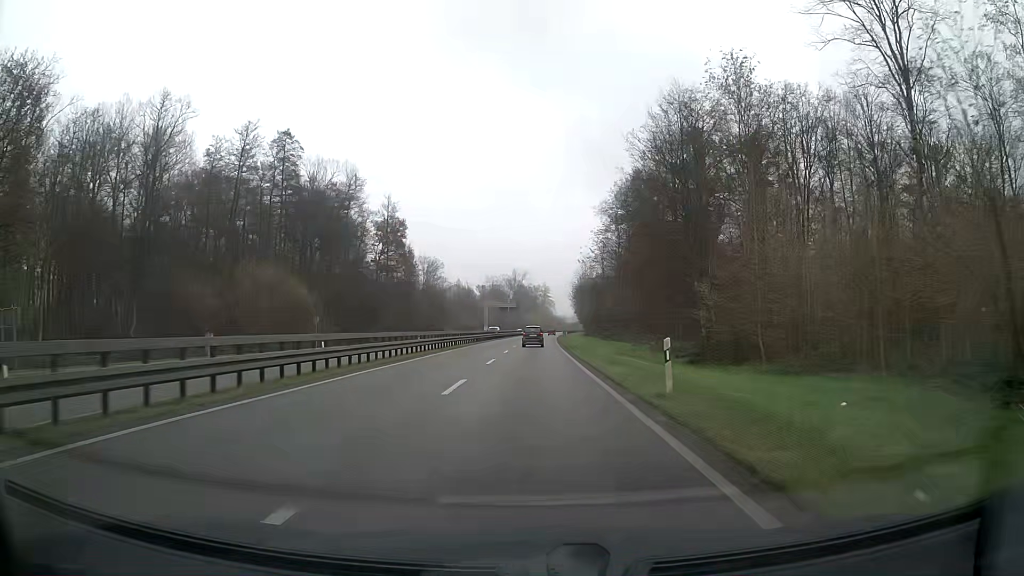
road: trunk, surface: asphalt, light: Day
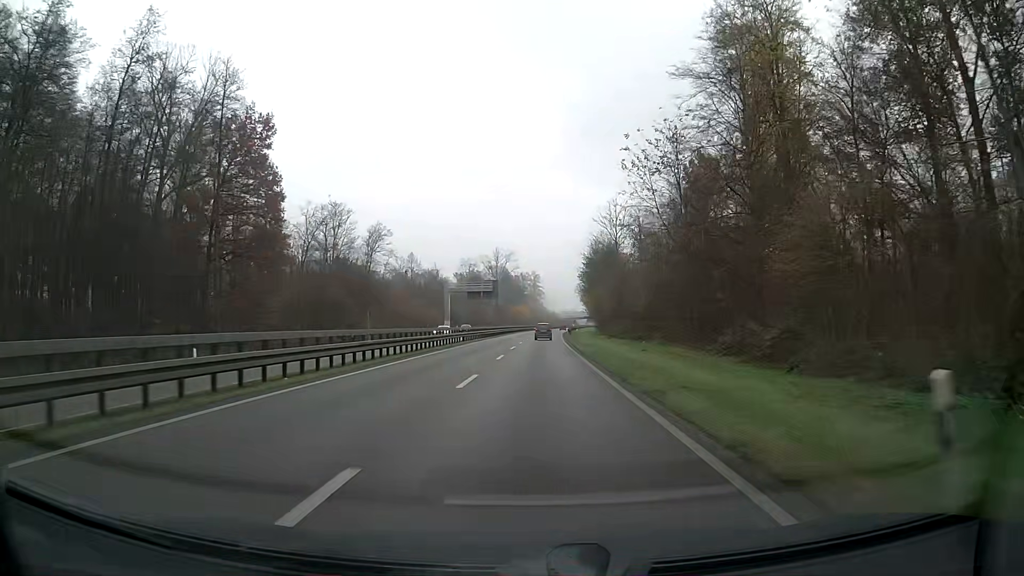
(+0.5, +59.6) m; +1°
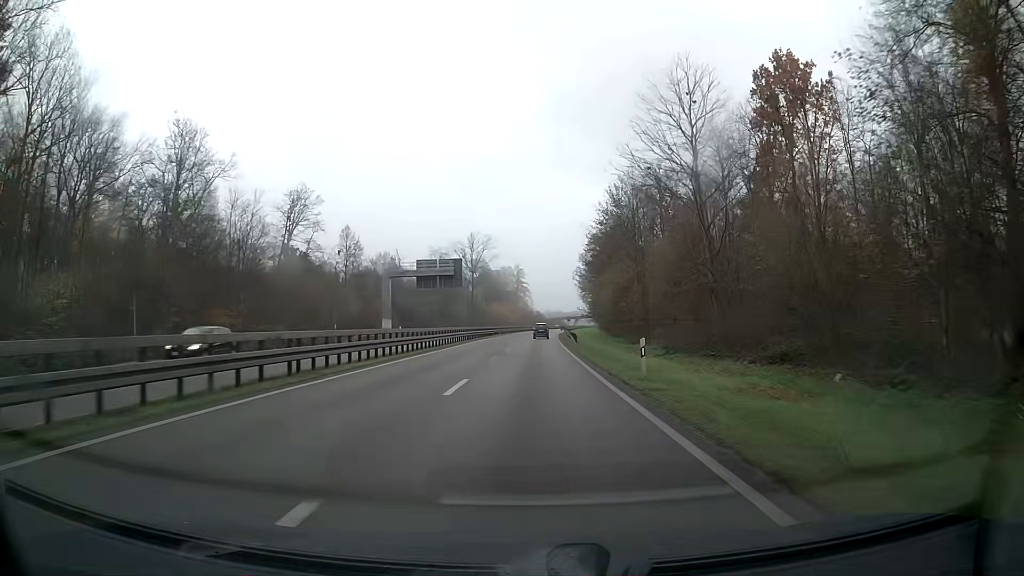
(+0.5, +37.5) m; +1°
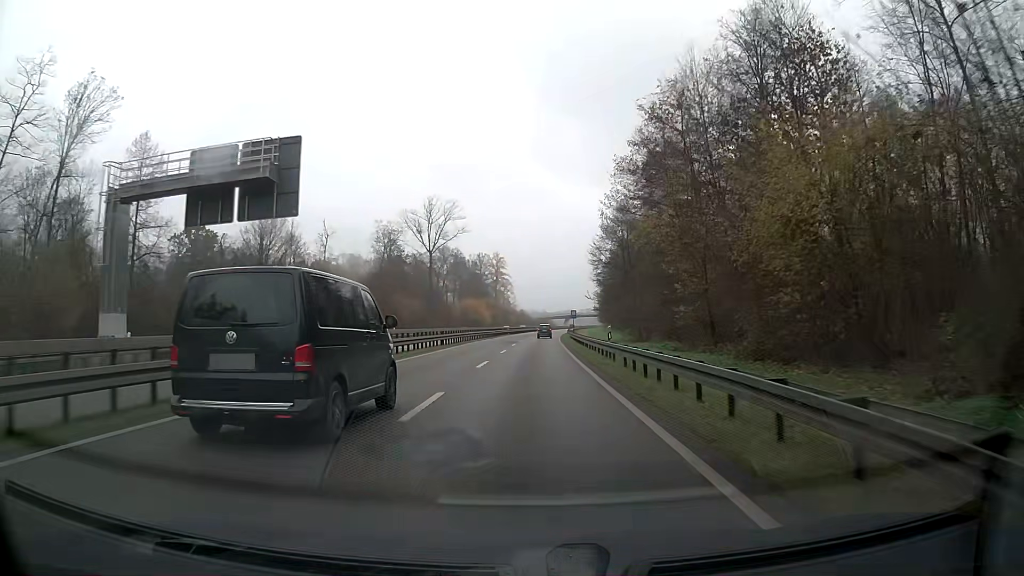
(+0.6, +51.8) m; +1°
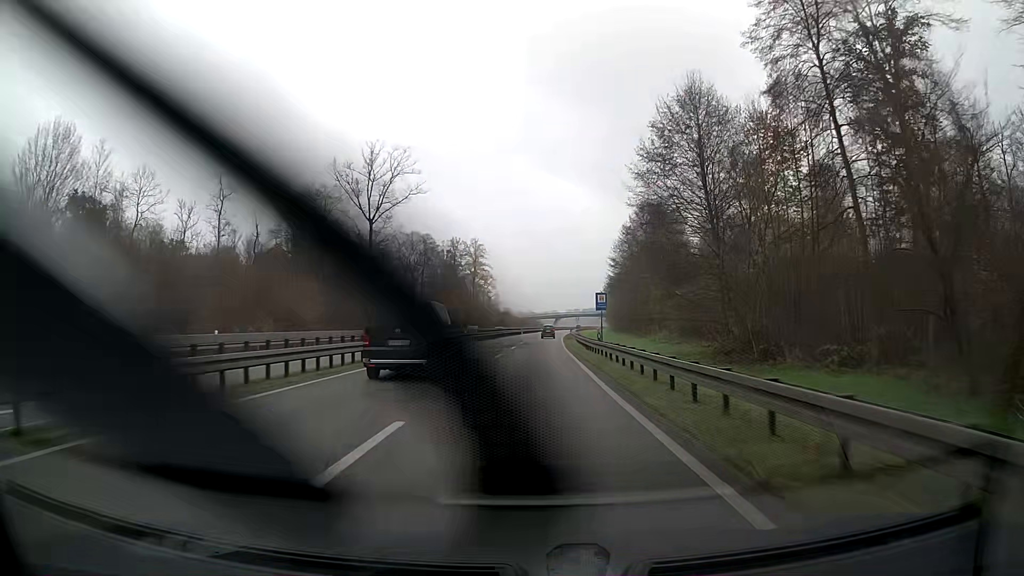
(+0.4, +40.0) m; +1°
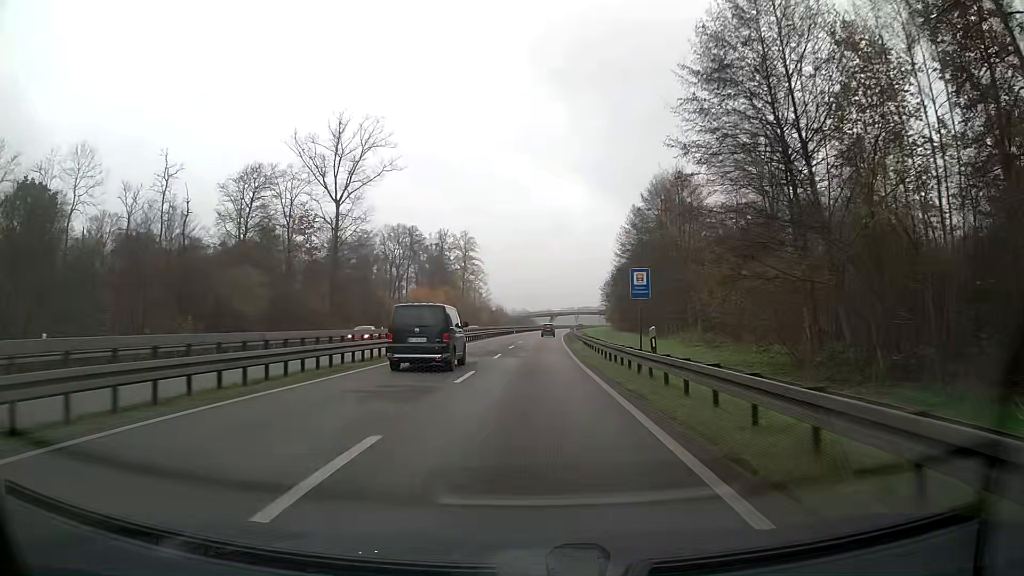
(+0.1, +13.6) m; 0°
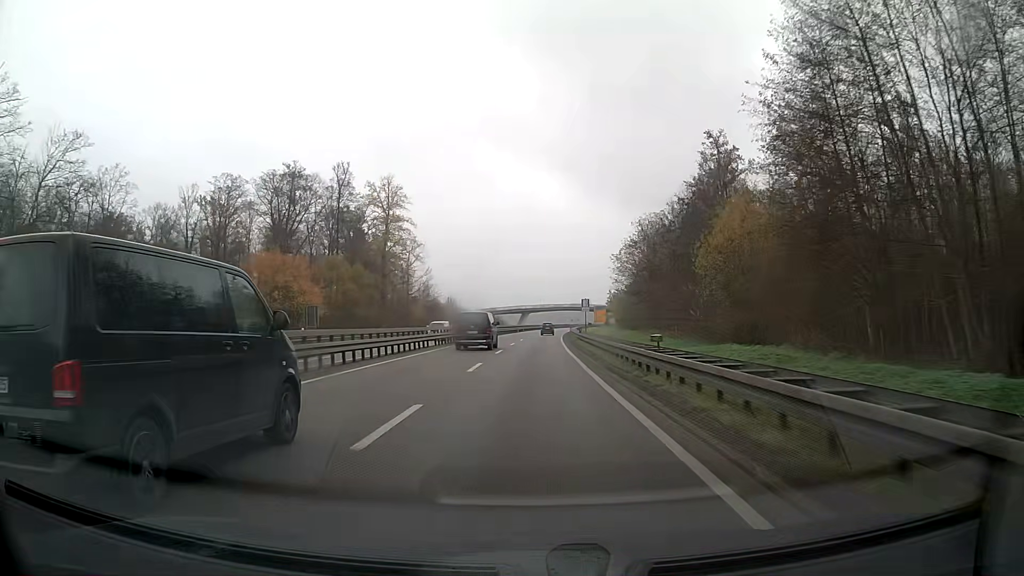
(+1.5, +69.1) m; +2°
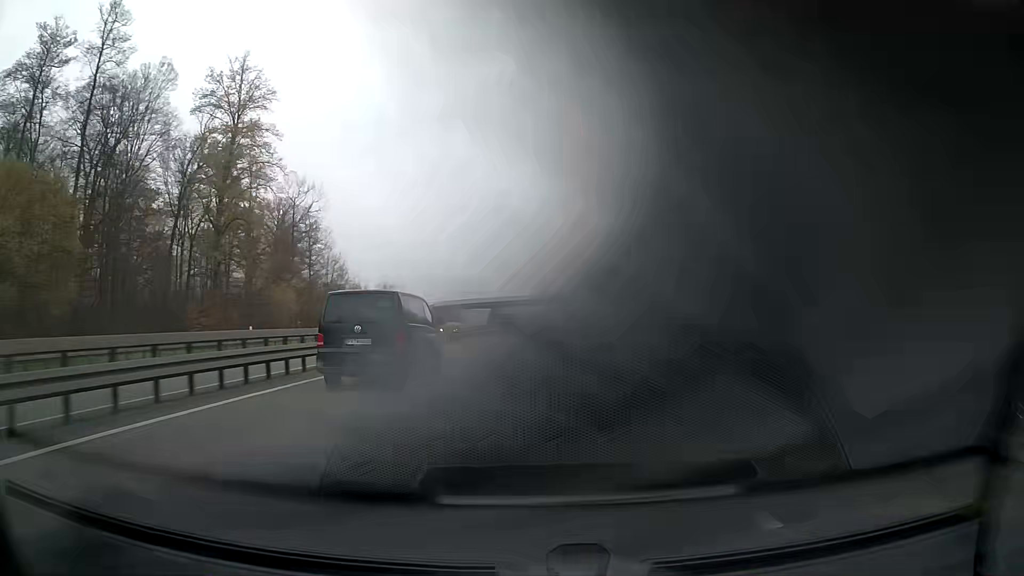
(+1.0, +56.9) m; +2°
(0, +10) (0, +20) (0, +30) (+1, +40) (+1, +50) (+1, +60) (+2, +70) (+2, +80) (+3, +90) (+4, +100) m
